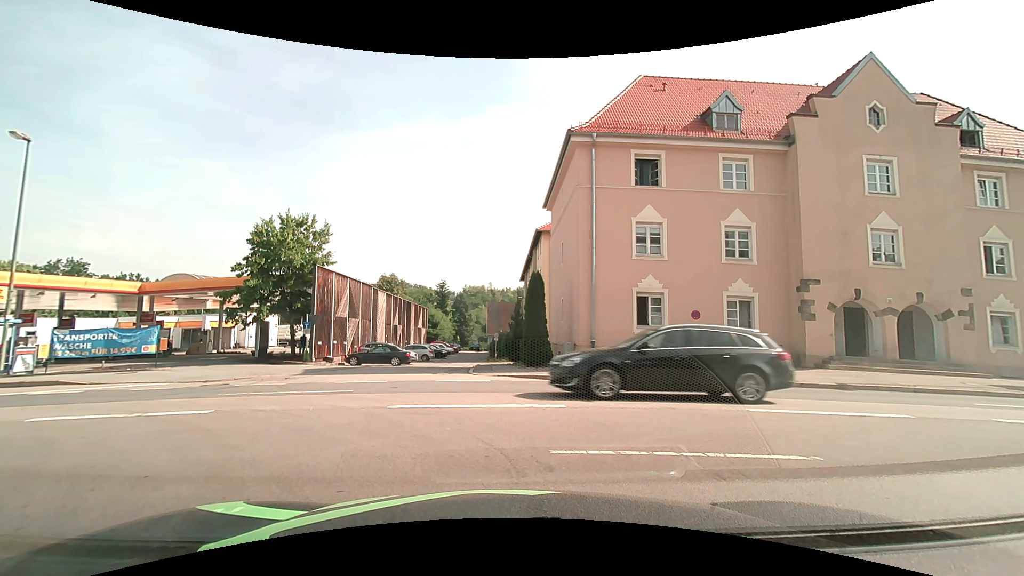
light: Day
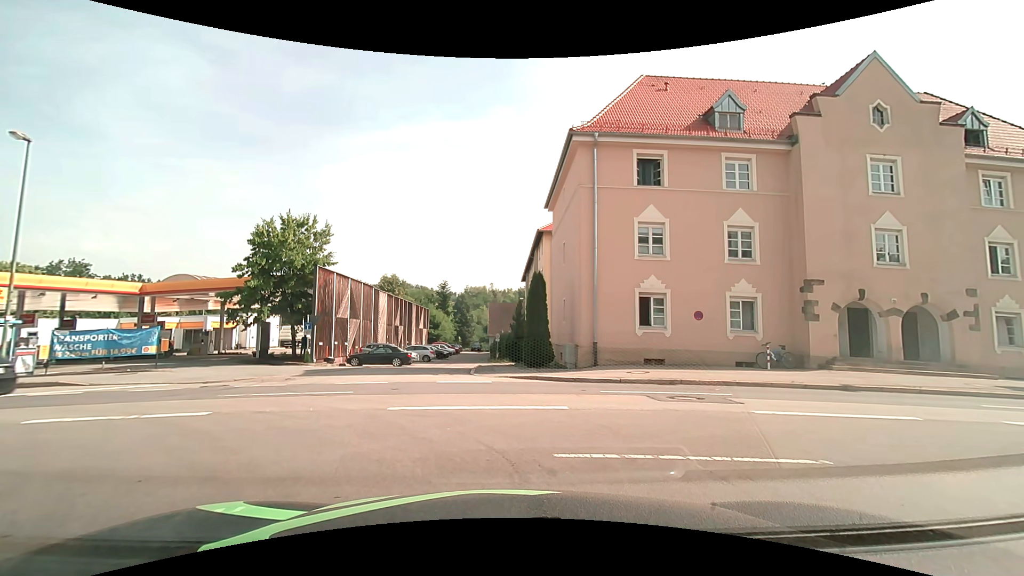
(0.0, +0.1) m; 0°
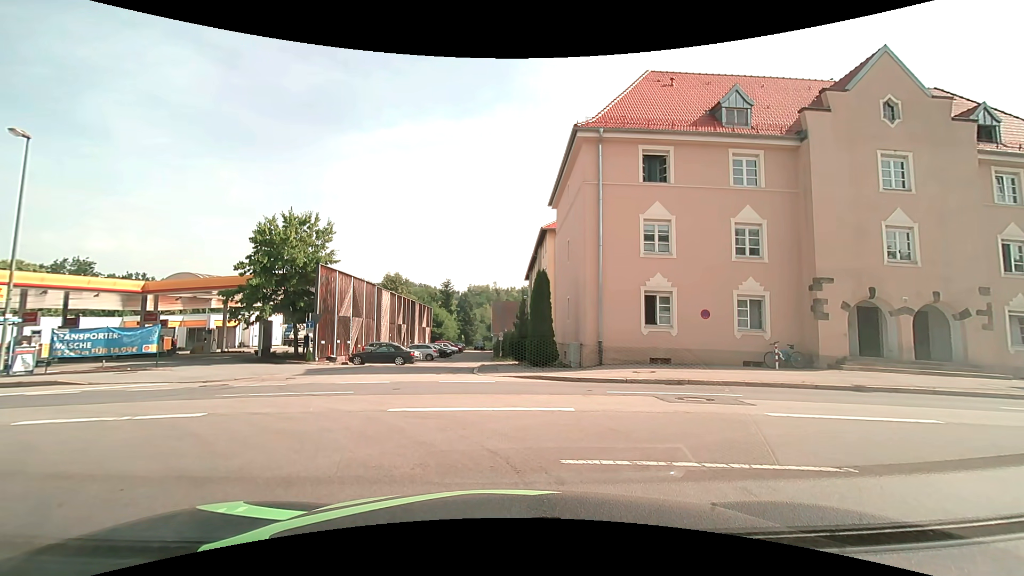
(0.0, +0.3) m; 0°
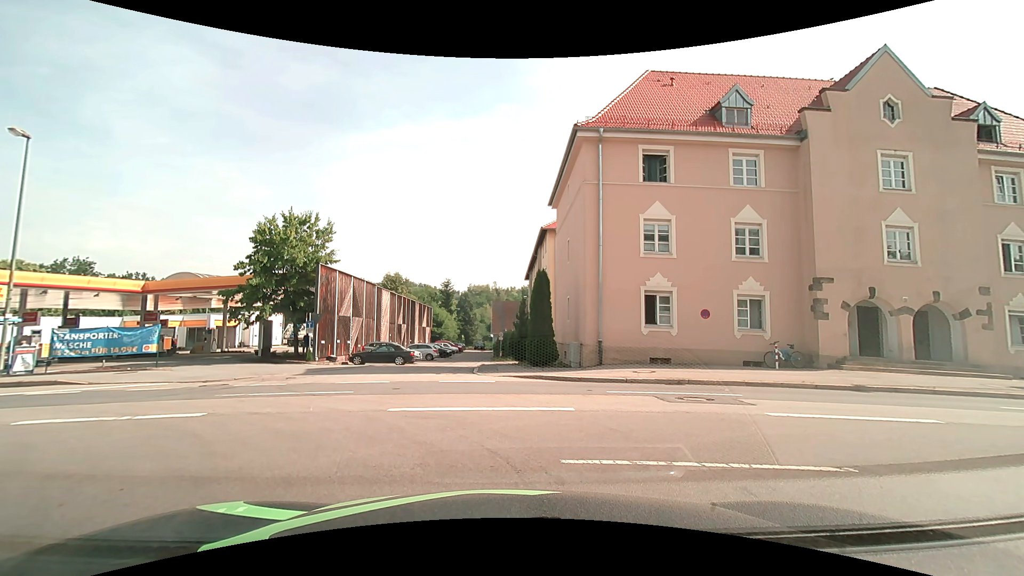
(0.0, 0.0) m; 0°
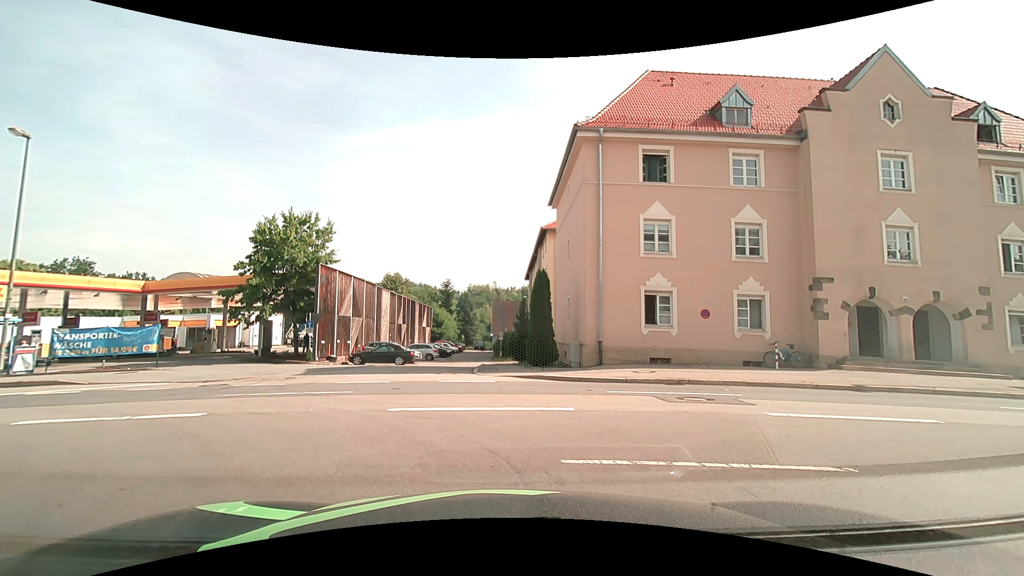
(0.0, 0.0) m; 0°
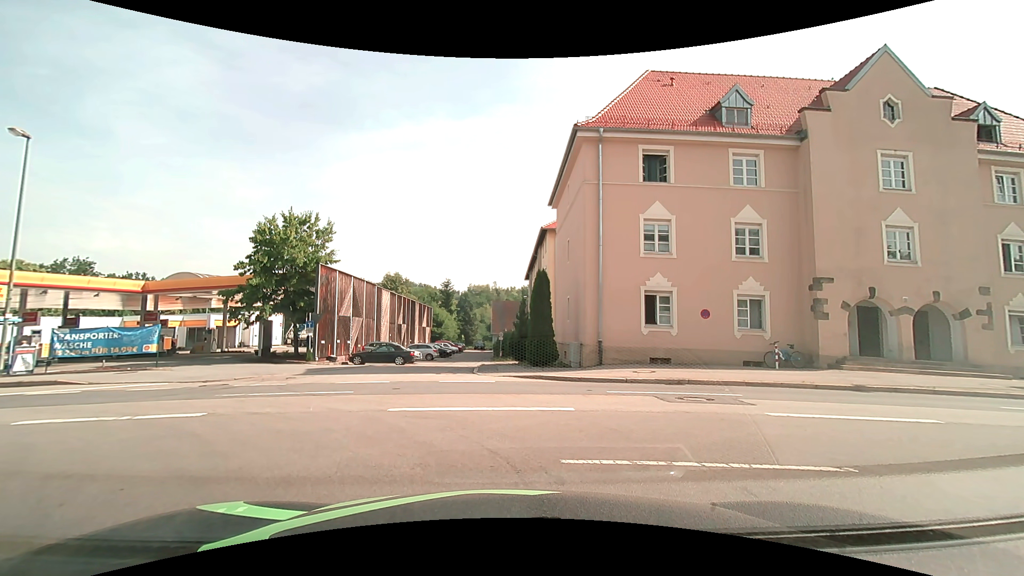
(0.0, 0.0) m; 0°
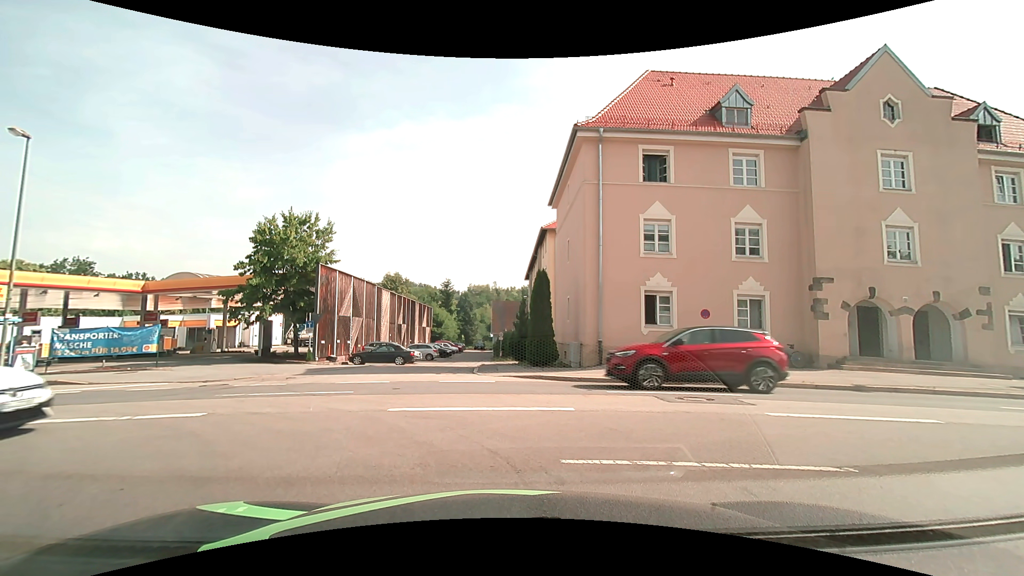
(0.0, 0.0) m; 0°
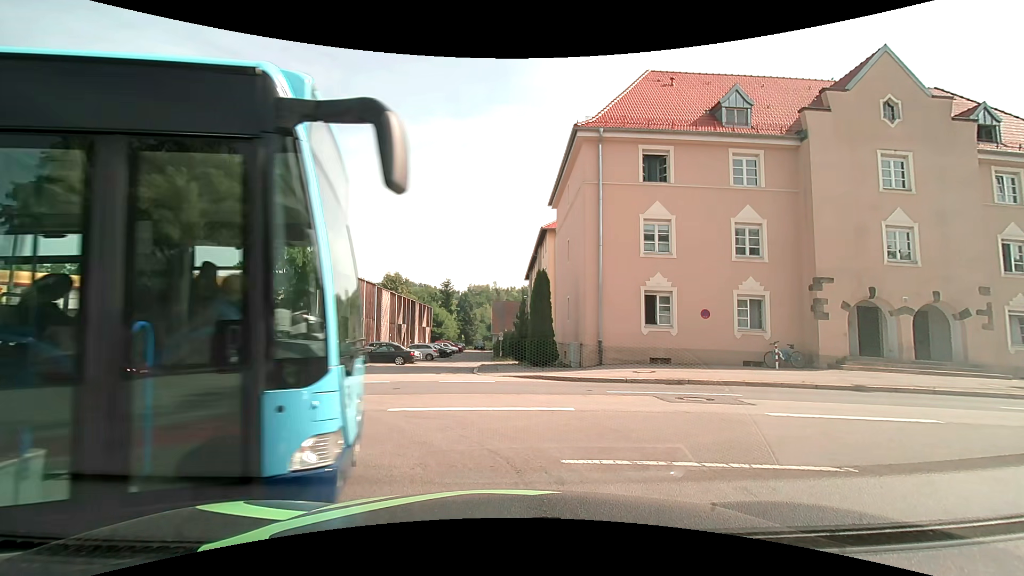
(0.0, 0.0) m; 0°
(-4, +8) (-14, +12) (-24, +12) (-34, +12) (-44, +12) (-54, +13) (-64, +13) (-74, +14) (-84, +14) (-94, +15) m
